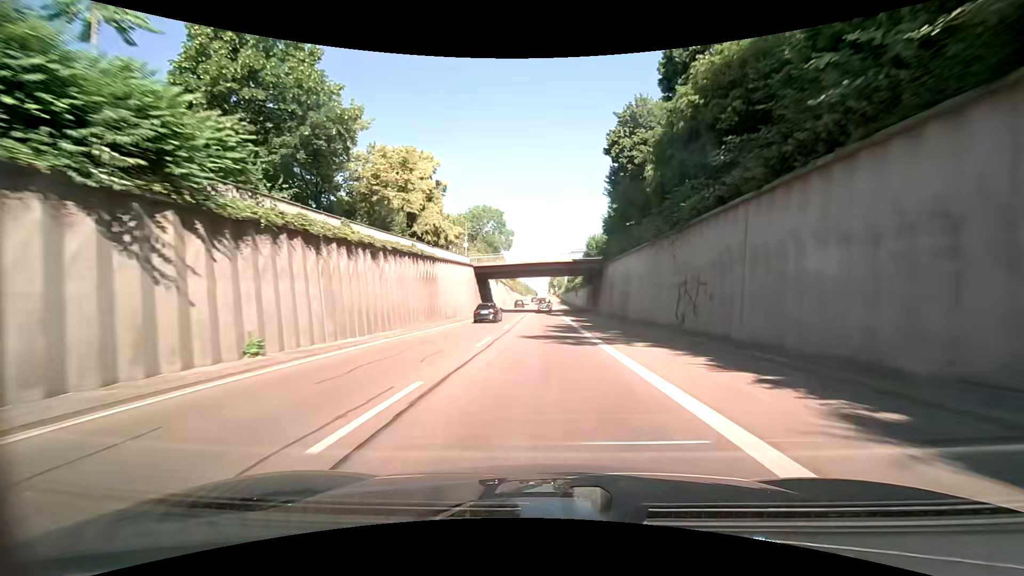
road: trunk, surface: asphalt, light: Day
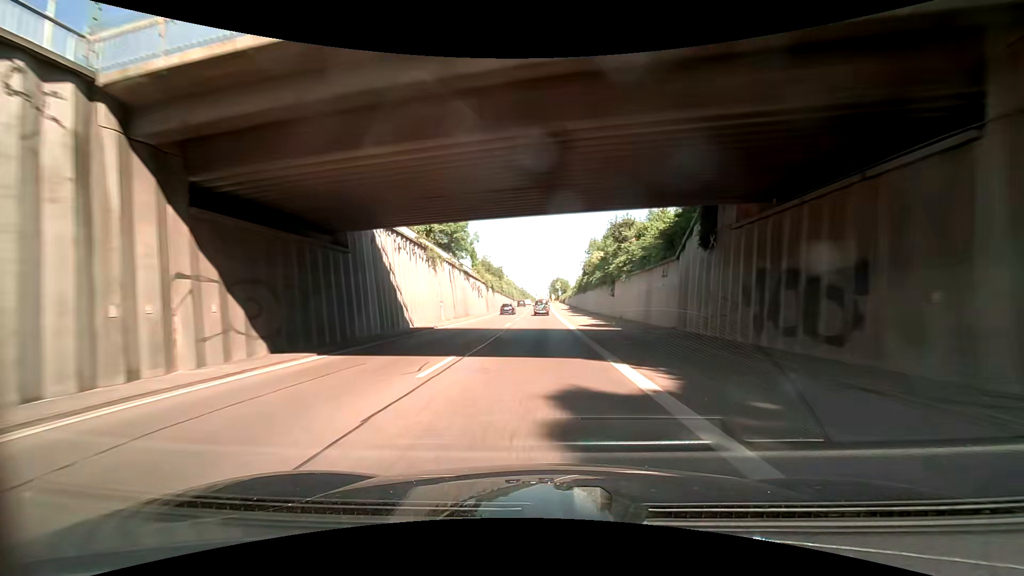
(0.0, +52.8) m; 0°
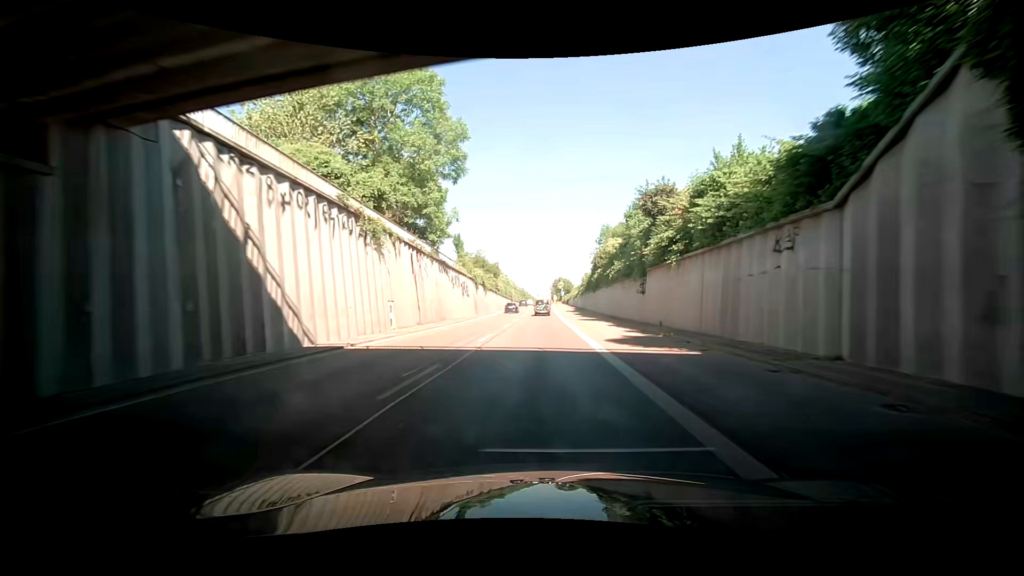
(+0.1, +13.8) m; 0°
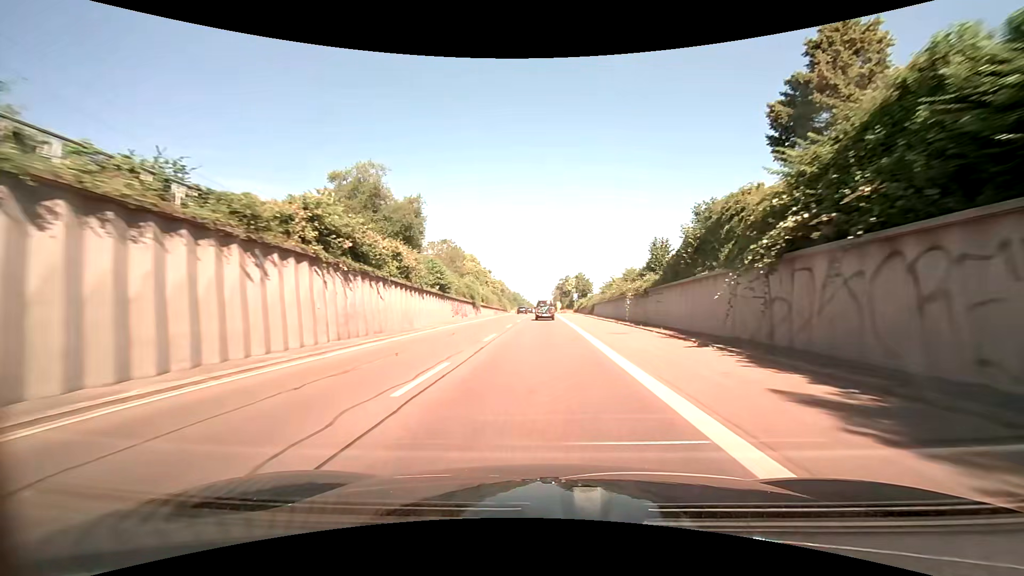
(-0.6, +68.5) m; -1°
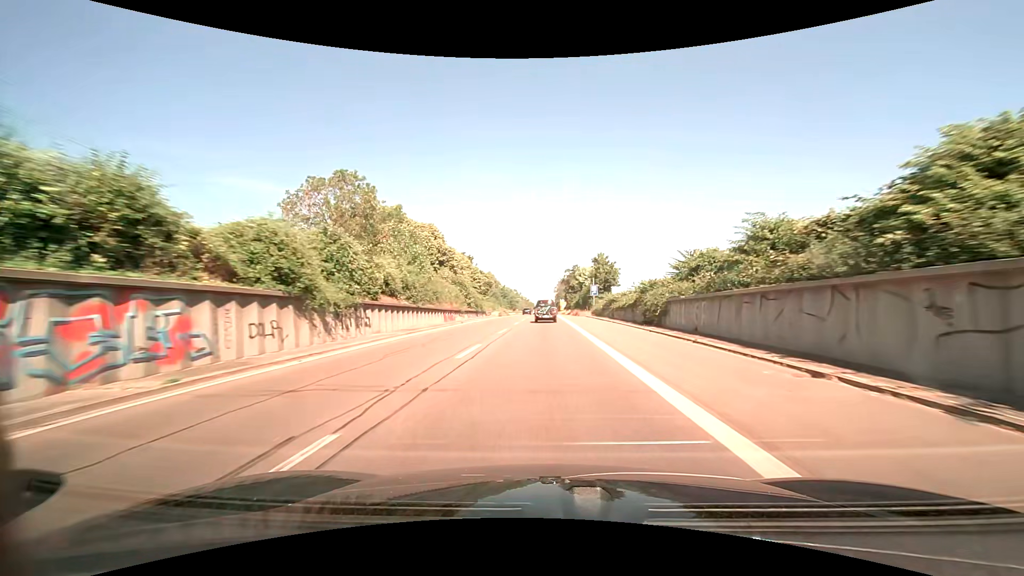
(+0.1, +40.5) m; 0°
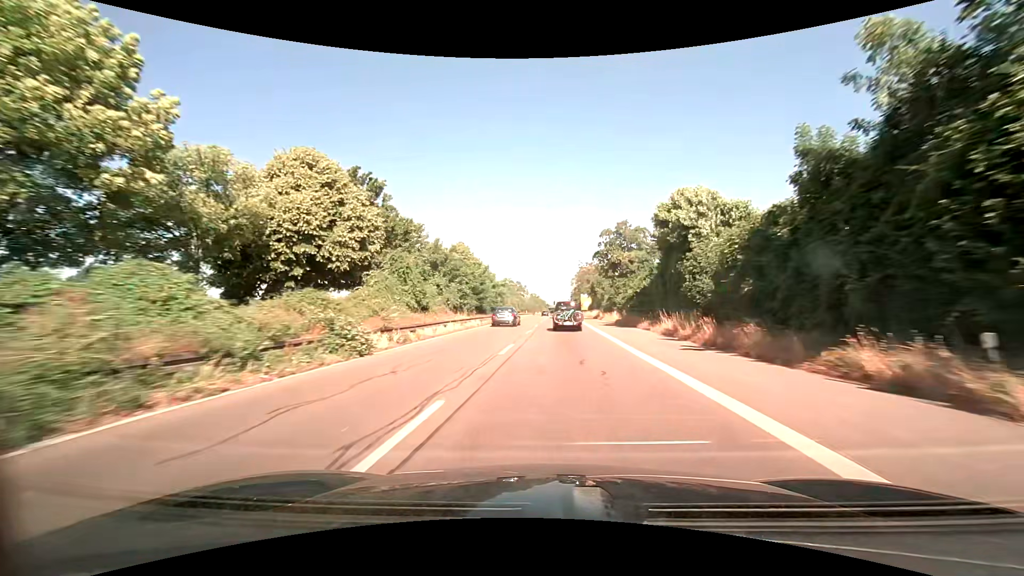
(-0.1, +66.8) m; -1°
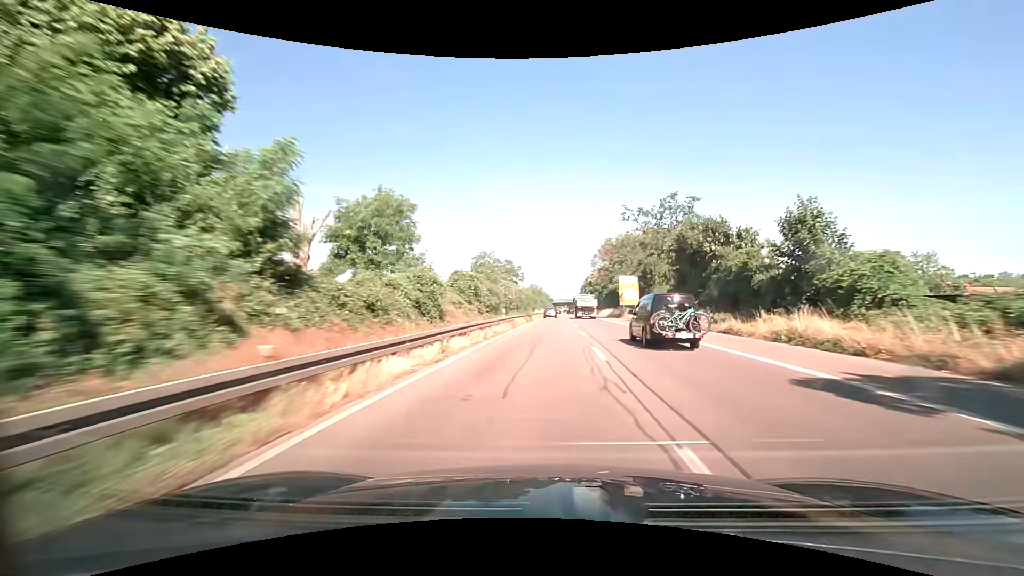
(-0.9, +71.5) m; 0°
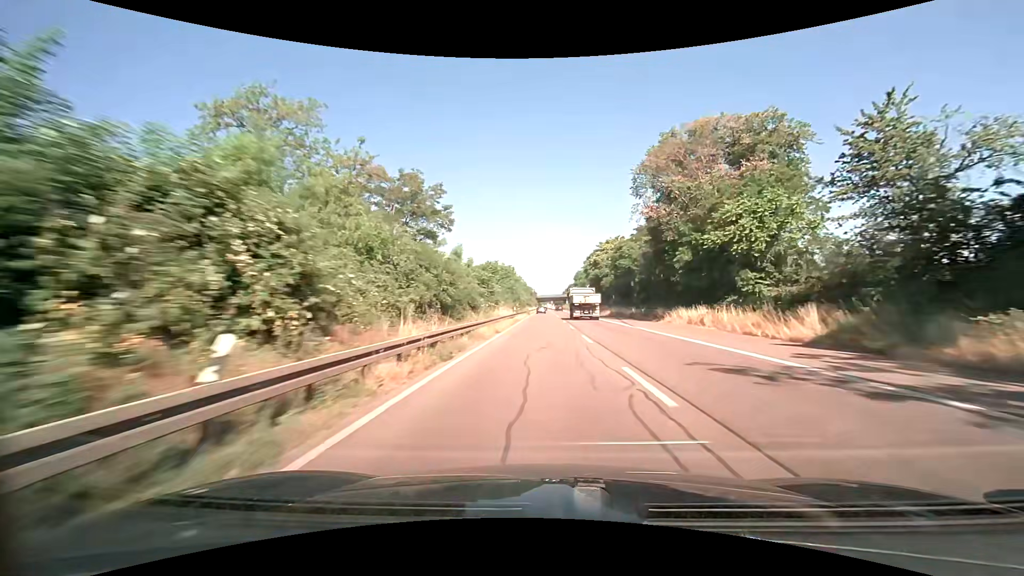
(+1.6, +74.5) m; +2°
(0, +10) (0, +20) (0, +30) (0, +40) (0, +50) (0, +60) (0, +70) (0, +80) (0, +90) (0, +100) m
